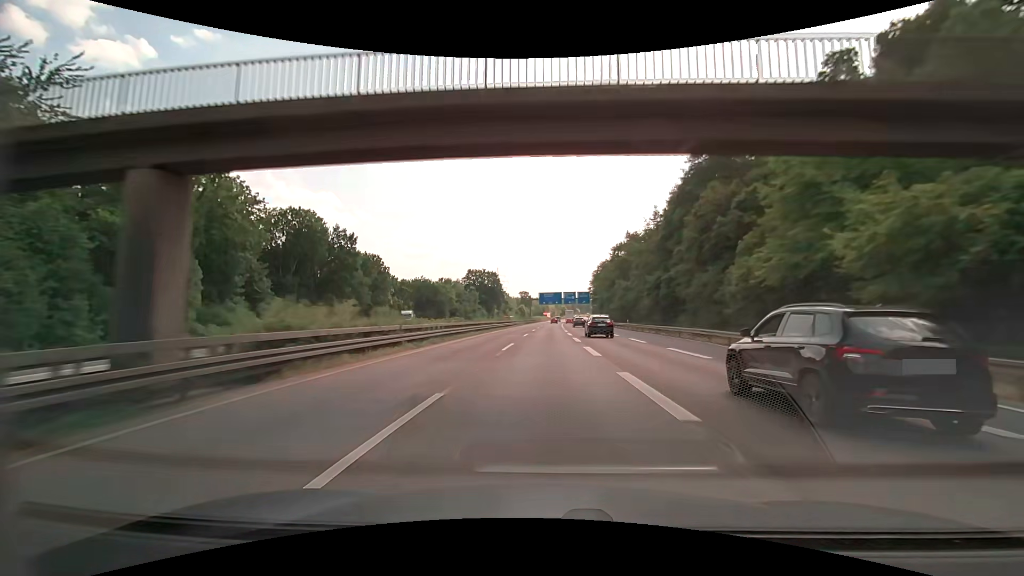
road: motorway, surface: asphalt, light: Day
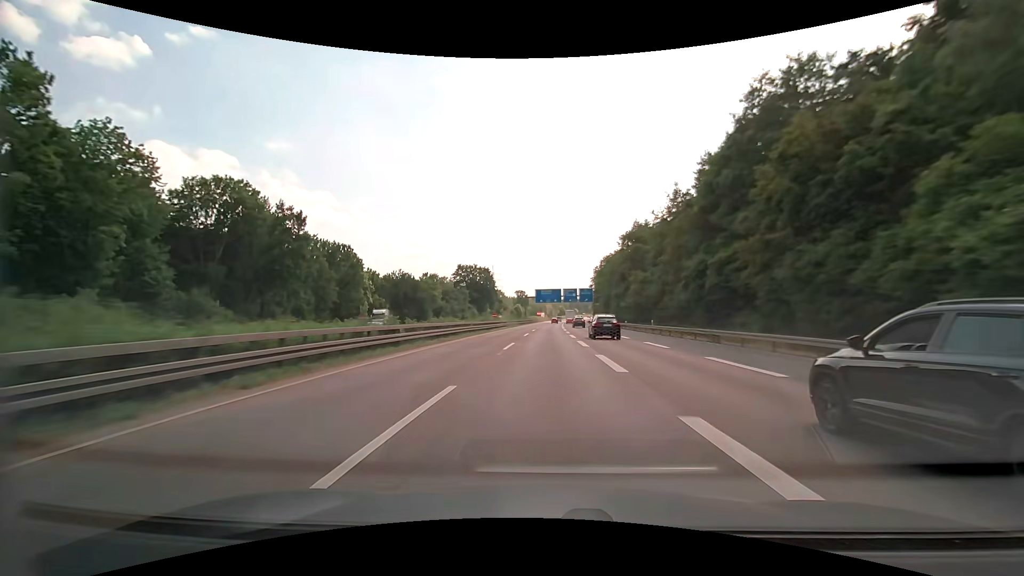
(0.0, +17.7) m; 0°
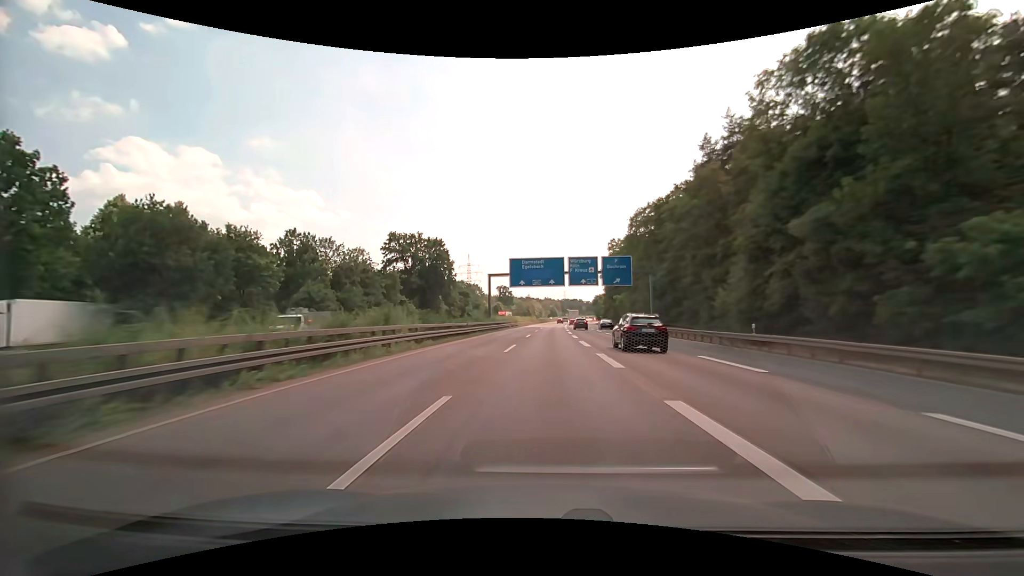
(+1.2, +70.4) m; +2°
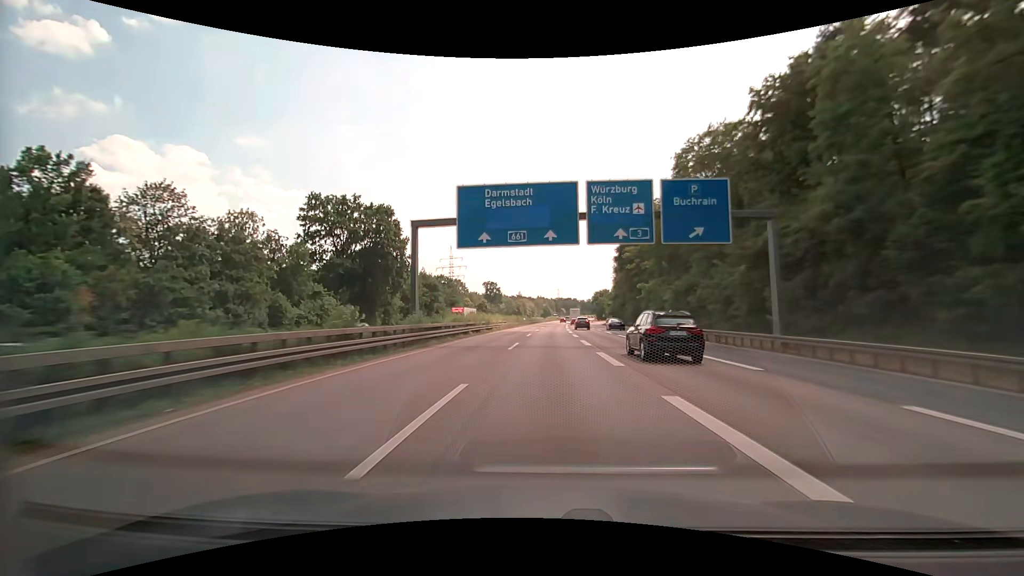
(+0.3, +35.0) m; +1°
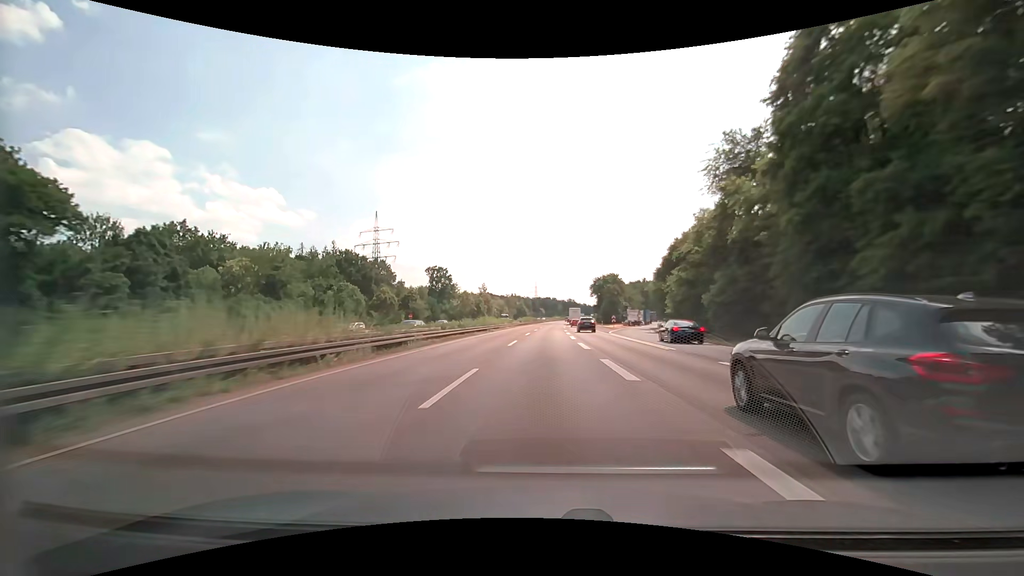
(+2.0, +86.9) m; +3°
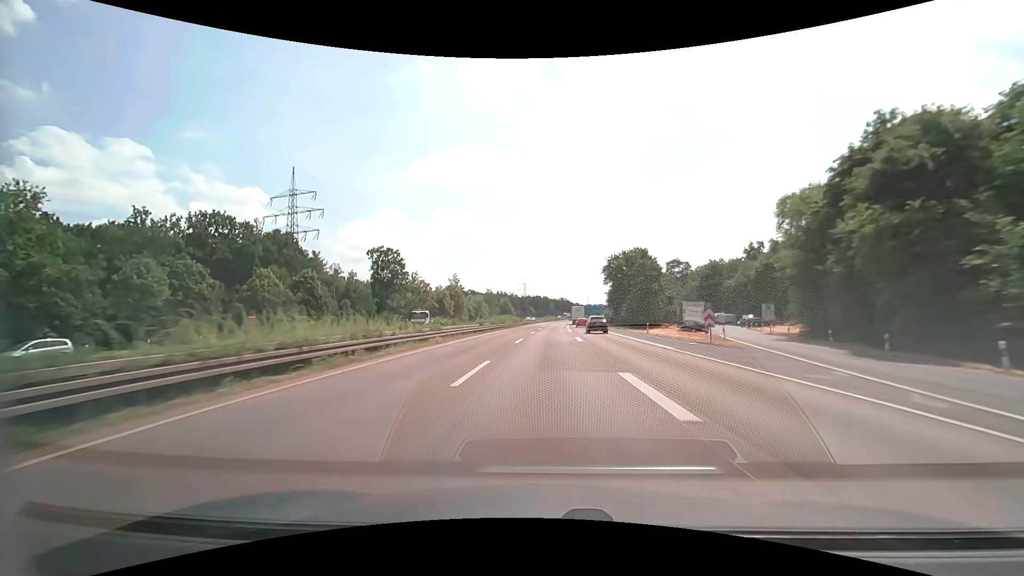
(+0.4, +51.8) m; +1°
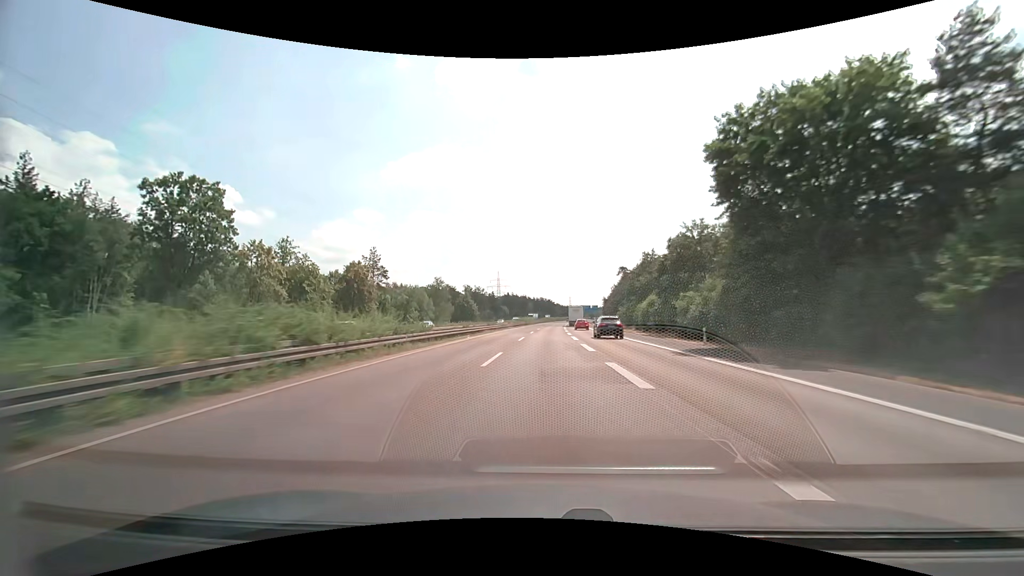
(+1.2, +68.5) m; +2°
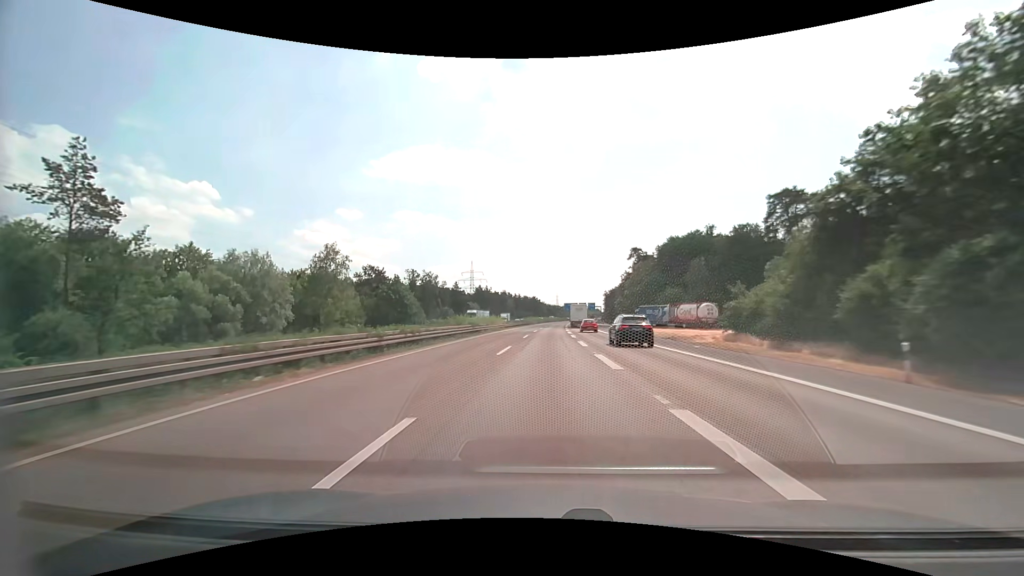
(+1.0, +67.8) m; +2°
(0, +10) (0, +20) (0, +30) (0, +40) (+1, +50) (+1, +60) (+1, +70) (+2, +80) (+2, +90) (+3, +100) m
